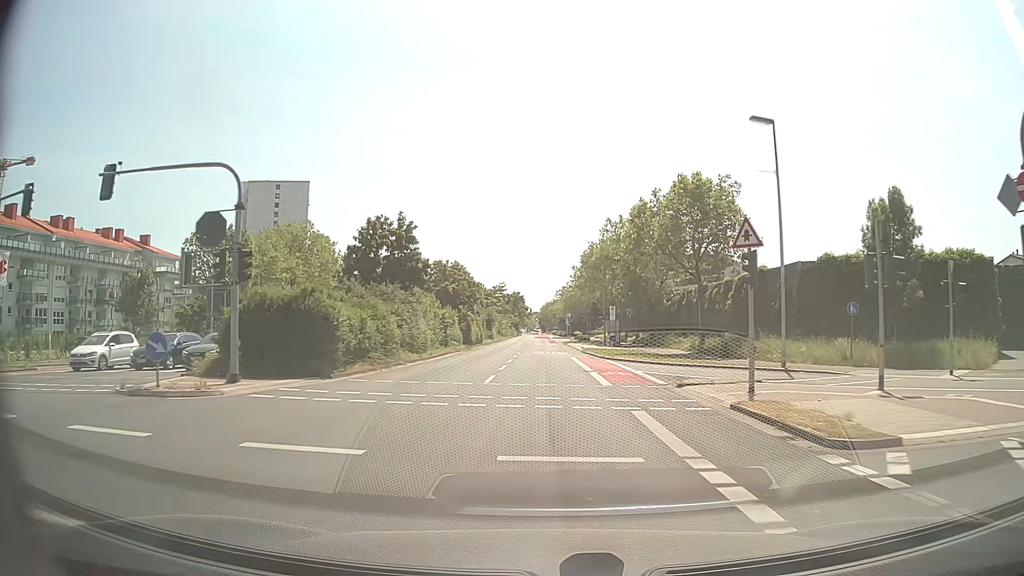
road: secondary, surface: asphalt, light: Day
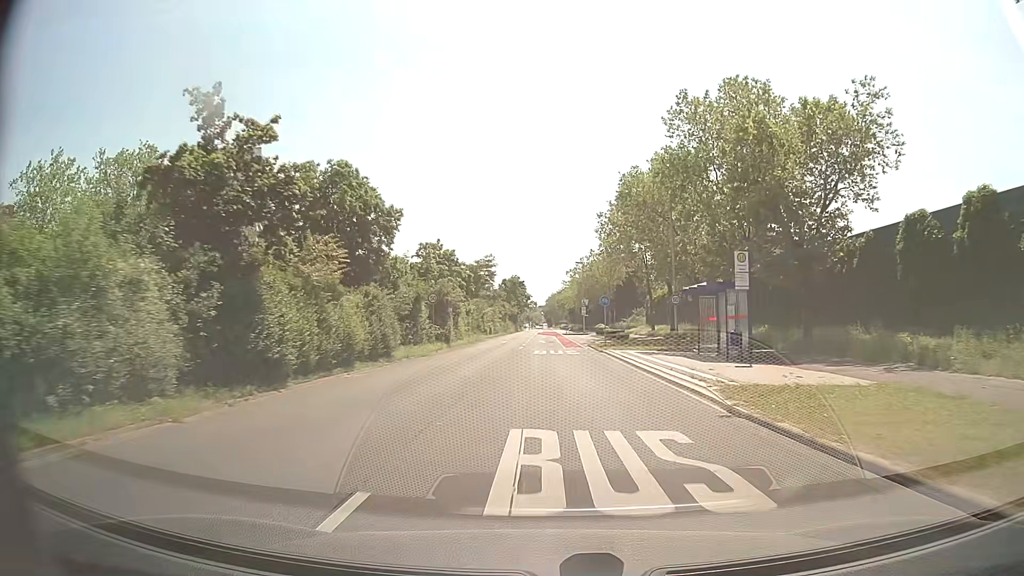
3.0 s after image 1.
(-0.2, +39.7) m; -1°
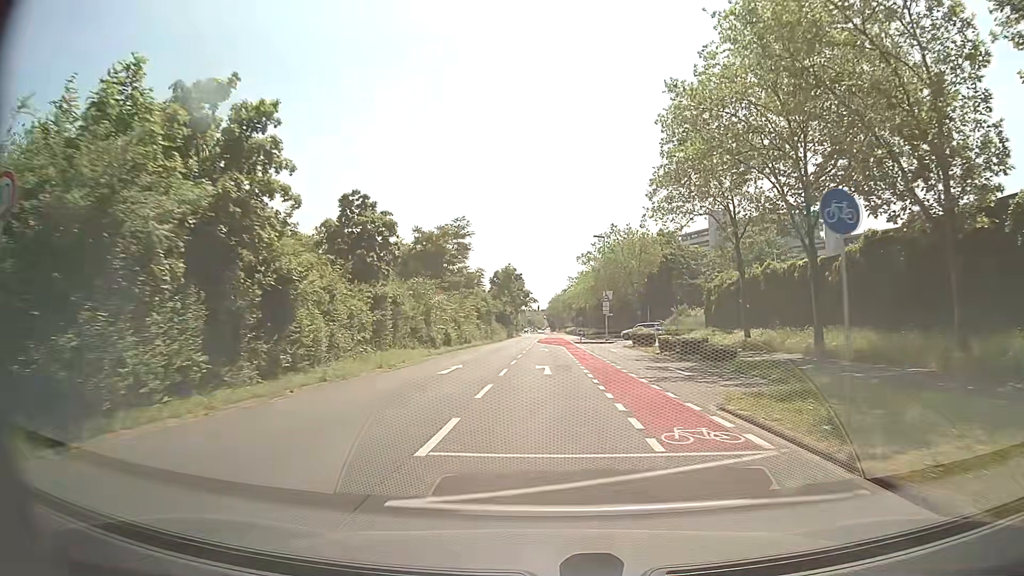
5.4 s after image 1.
(-0.1, +31.9) m; 0°
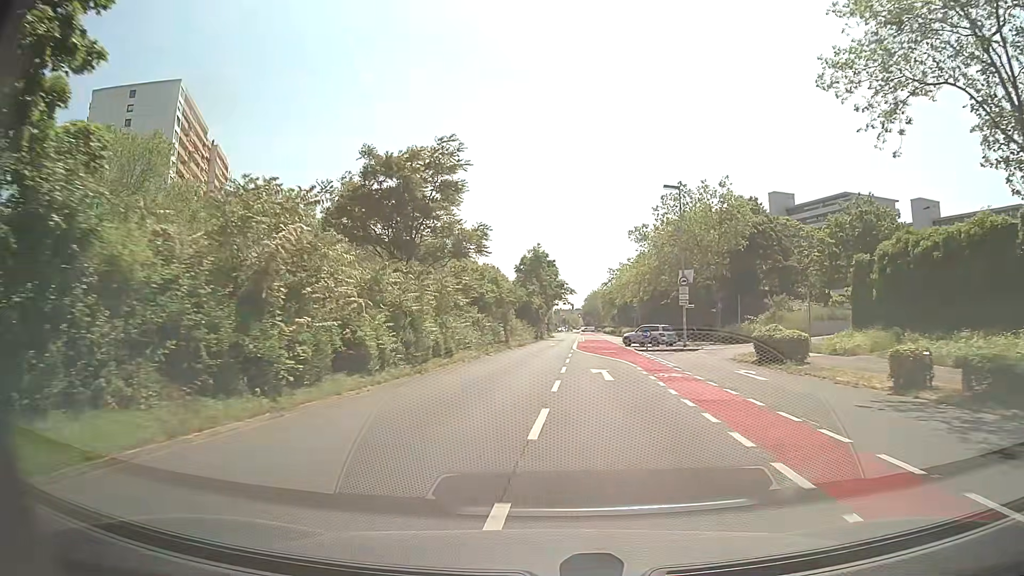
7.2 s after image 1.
(-0.5, +23.3) m; -3°
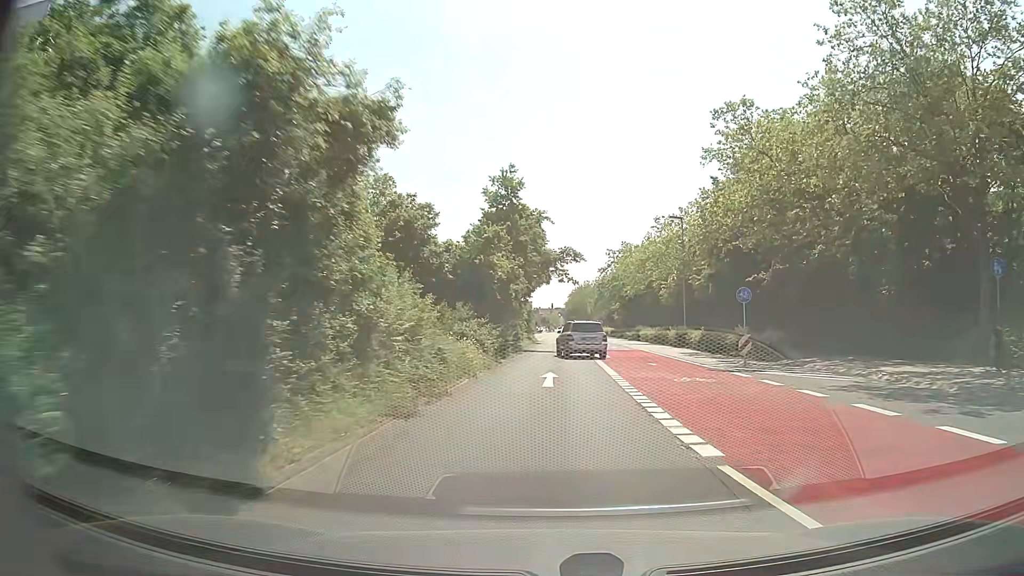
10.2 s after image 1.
(-0.1, +38.1) m; +1°
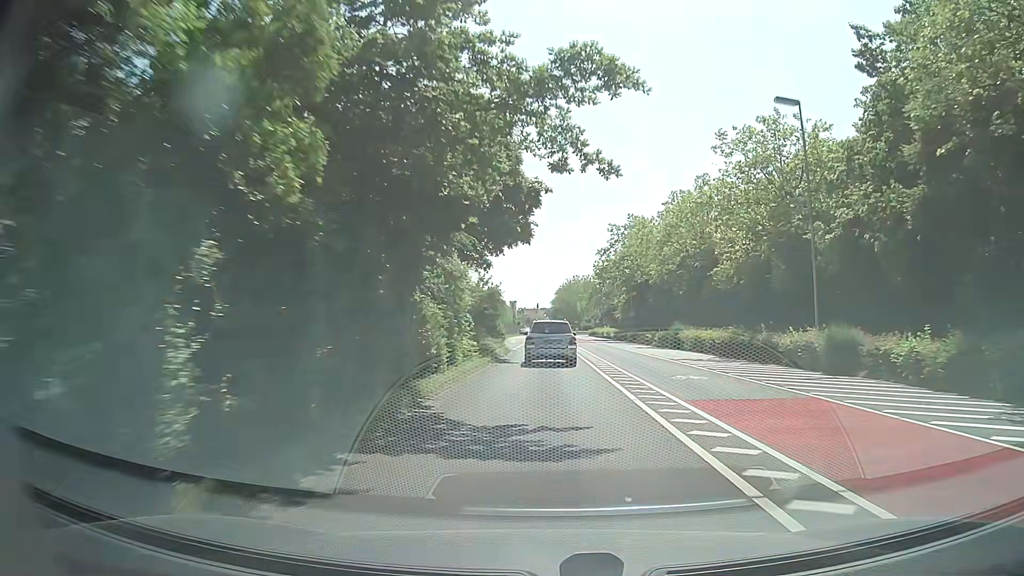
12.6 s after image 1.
(+0.6, +29.3) m; +3°
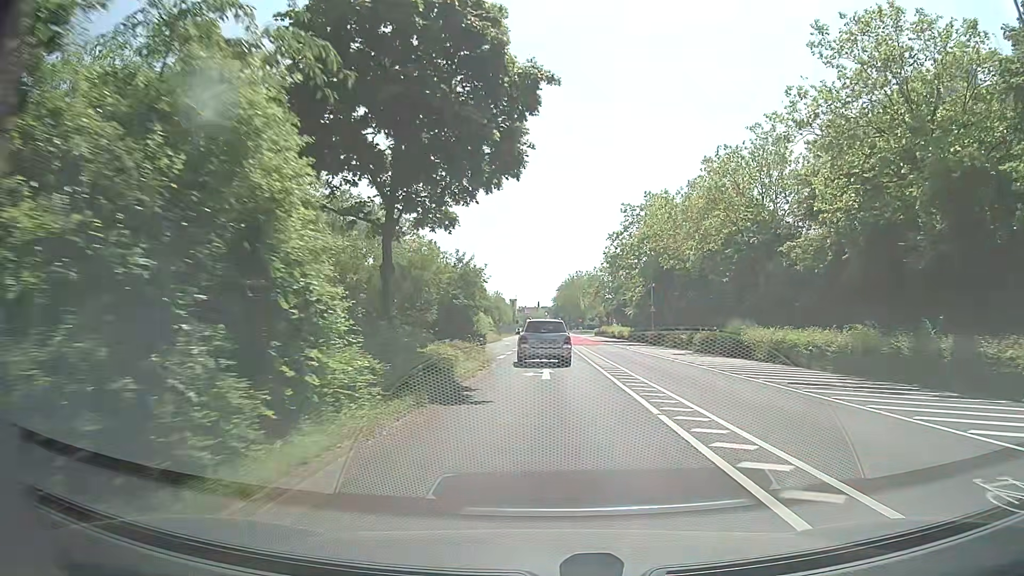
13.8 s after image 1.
(-0.3, +14.3) m; -1°
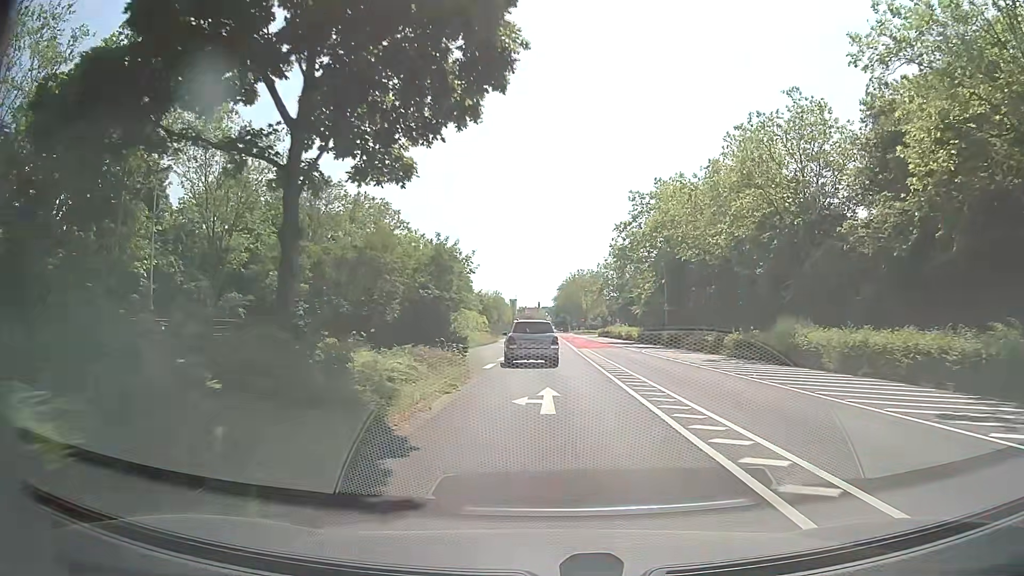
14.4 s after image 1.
(0.0, +7.0) m; 0°
(0, +10) (0, +20) (0, +30) (0, +40) (0, +50) (0, +60) (0, +70) (0, +80) (0, +90) (0, +100) m
